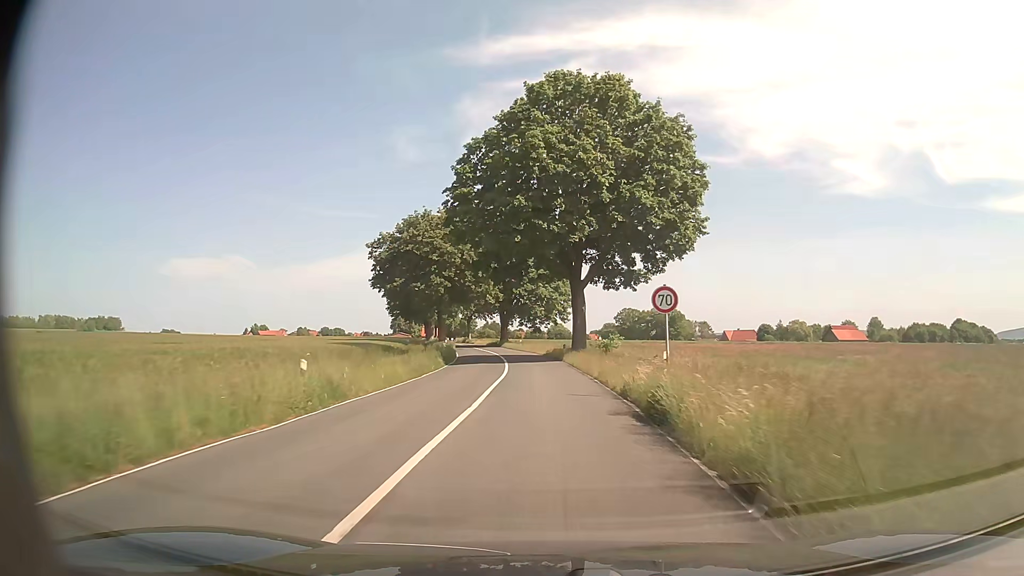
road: secondary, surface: asphalt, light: Day
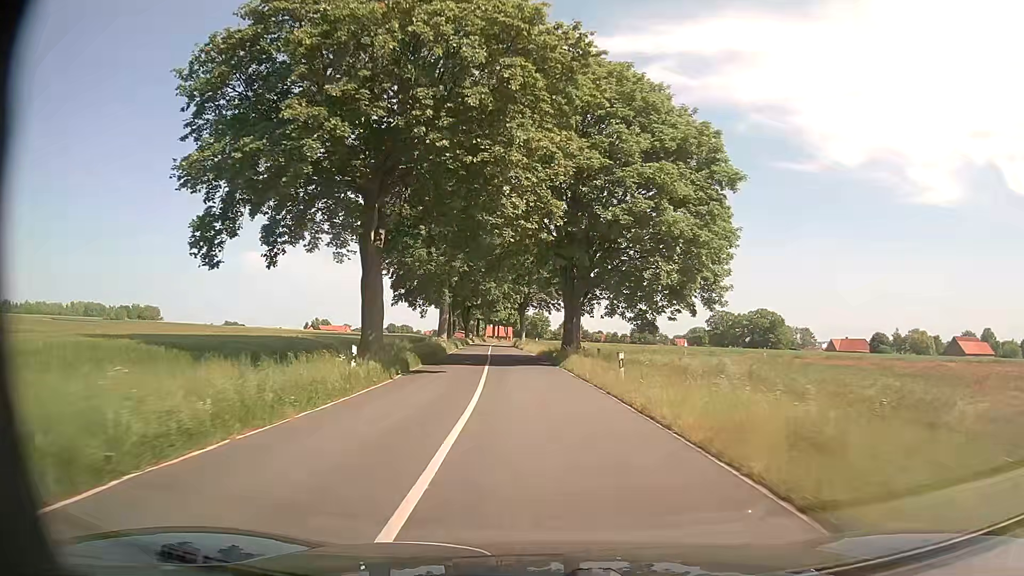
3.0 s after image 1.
(-2.3, +48.8) m; -6°
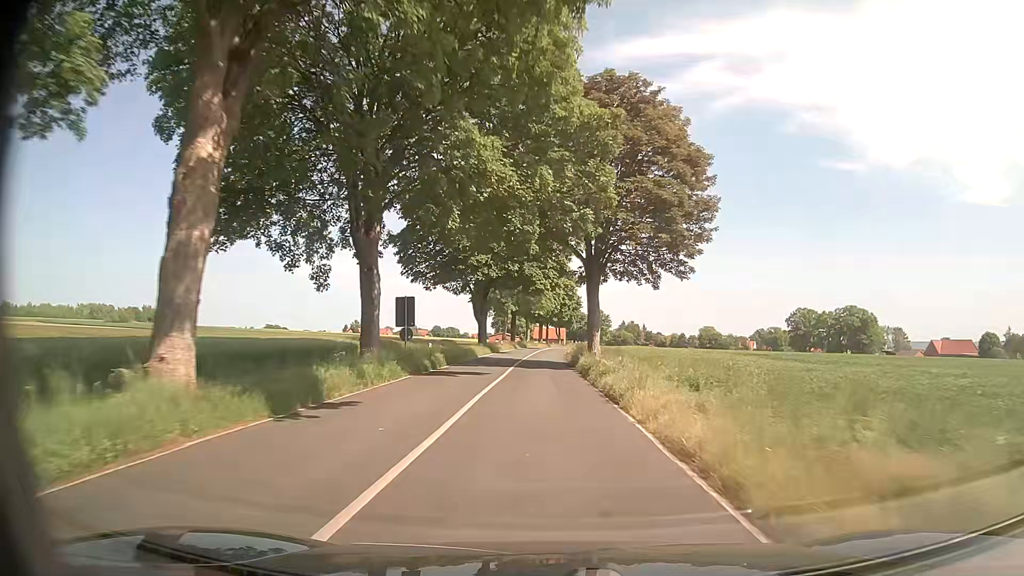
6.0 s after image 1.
(-3.0, +49.4) m; -5°
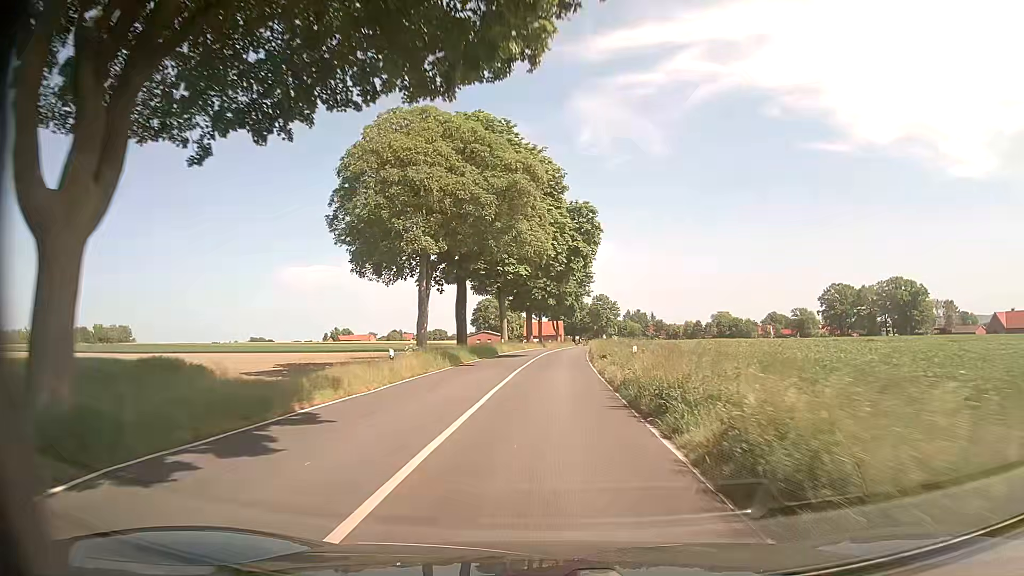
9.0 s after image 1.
(-0.1, +50.9) m; 0°
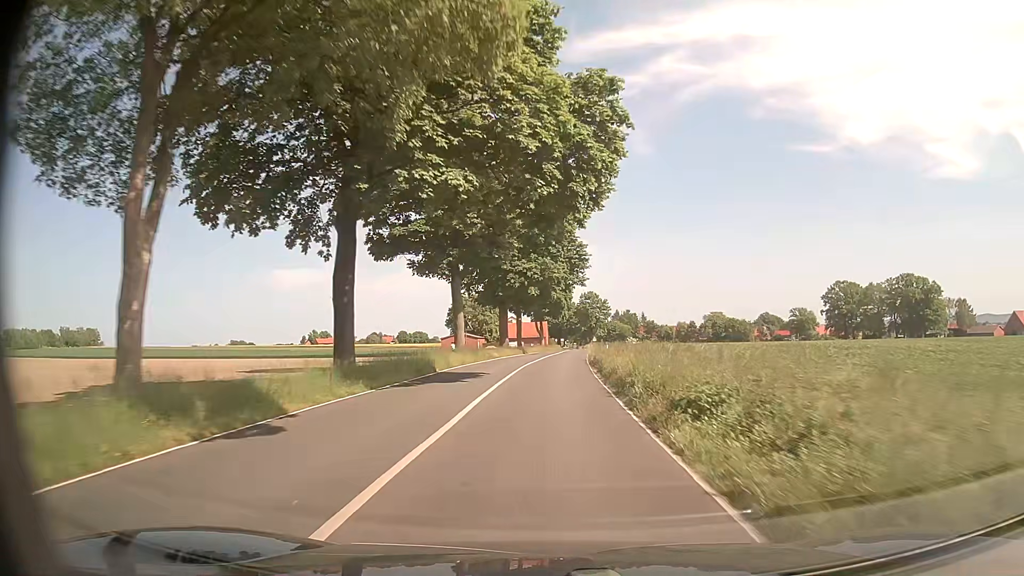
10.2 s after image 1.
(+0.2, +20.8) m; +1°
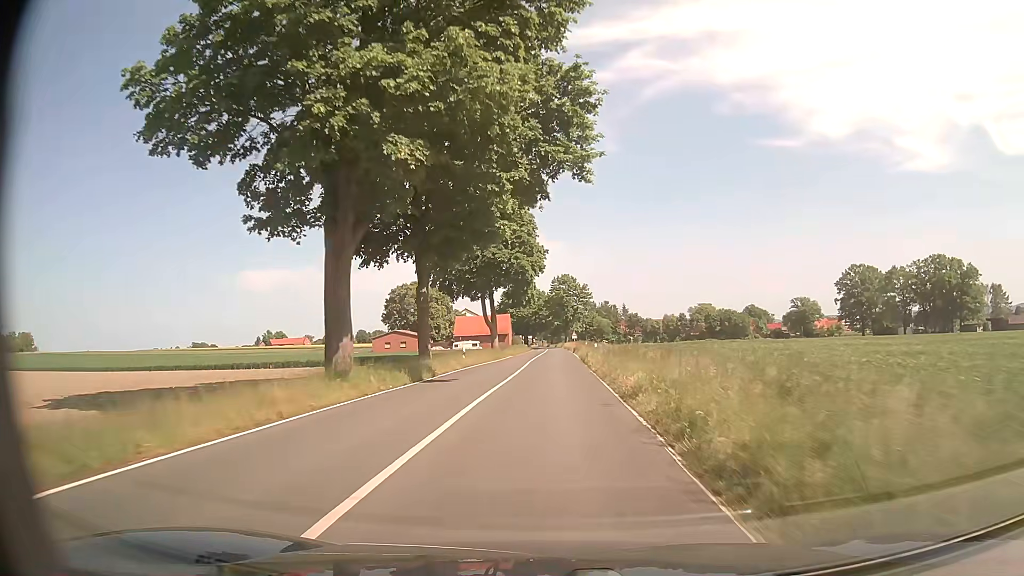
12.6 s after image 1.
(+1.2, +42.1) m; +2°
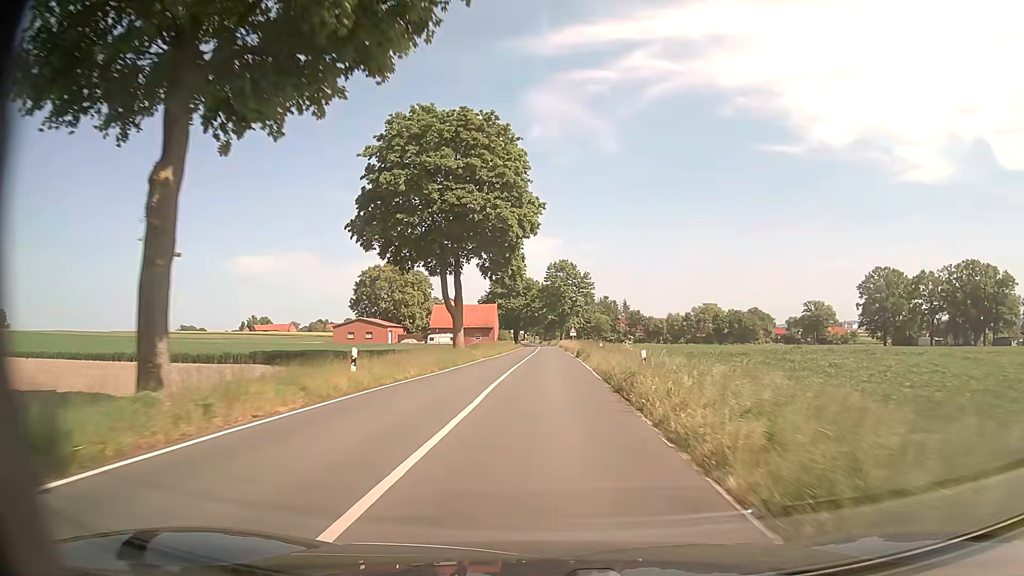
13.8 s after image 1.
(+0.3, +21.3) m; +1°
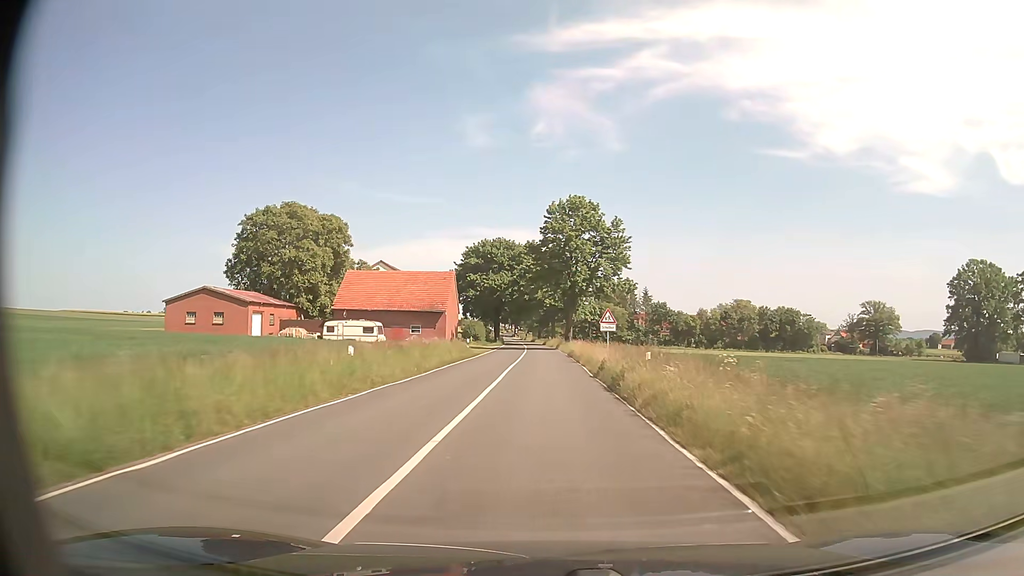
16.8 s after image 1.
(+0.5, +53.8) m; +1°
(0, +10) (0, +20) (0, +30) (0, +40) (0, +50) (0, +60) (-1, +70) (-1, +80) (-1, +90) (-2, +100) m
